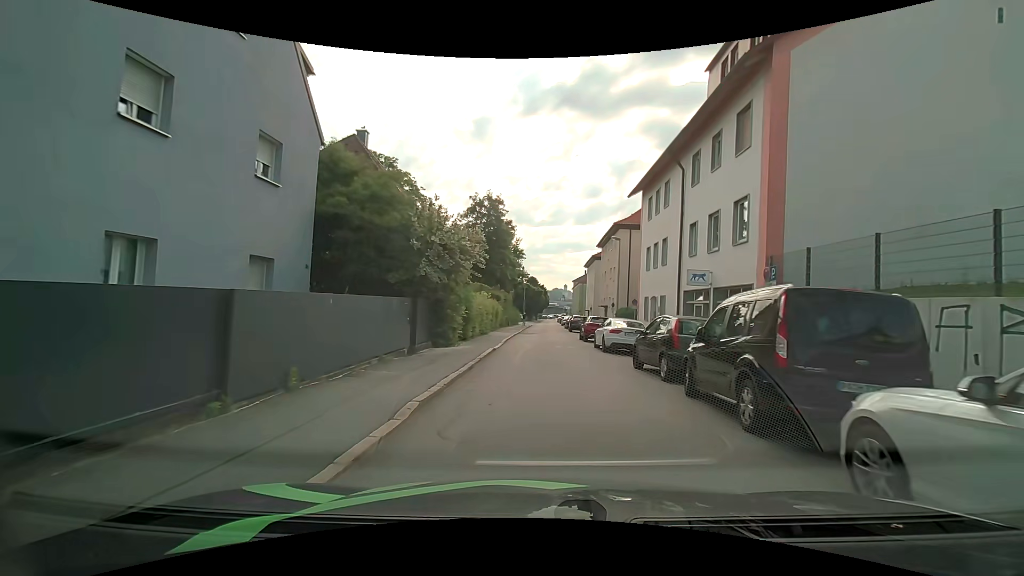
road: residential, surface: asphalt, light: Day
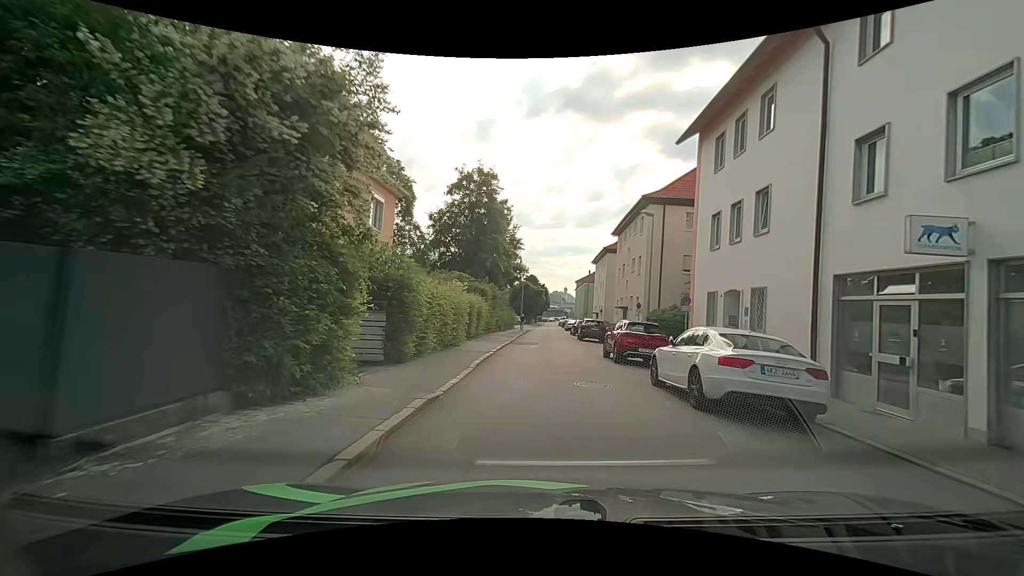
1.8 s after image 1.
(0.0, +11.3) m; 0°
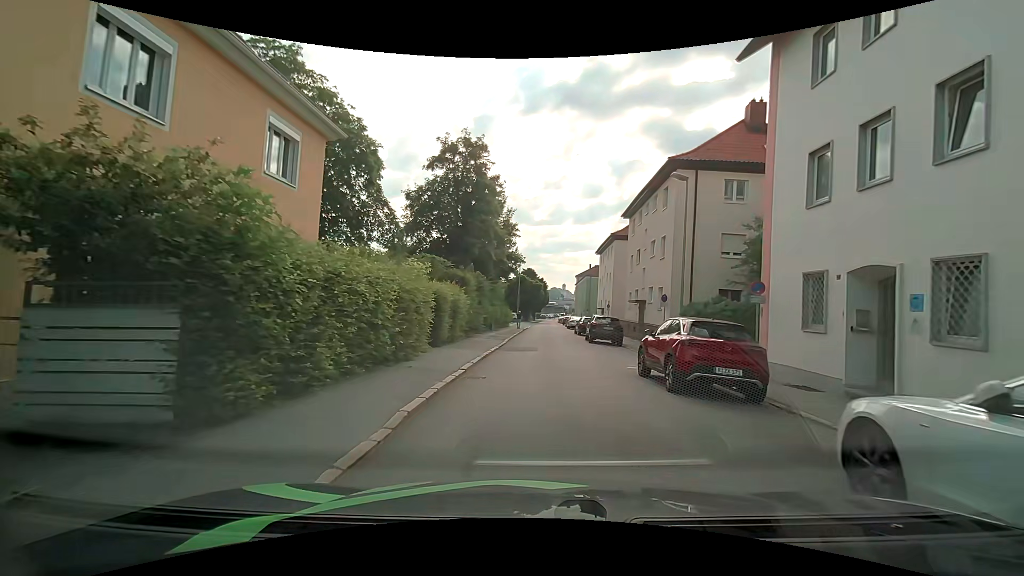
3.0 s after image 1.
(+0.1, +7.2) m; +1°
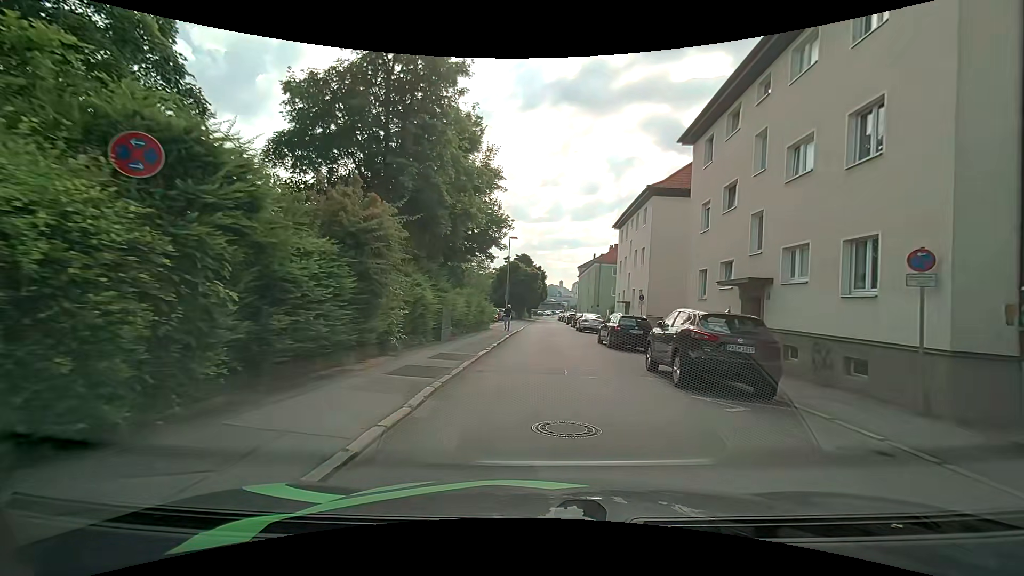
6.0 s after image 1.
(-0.2, +17.7) m; 0°
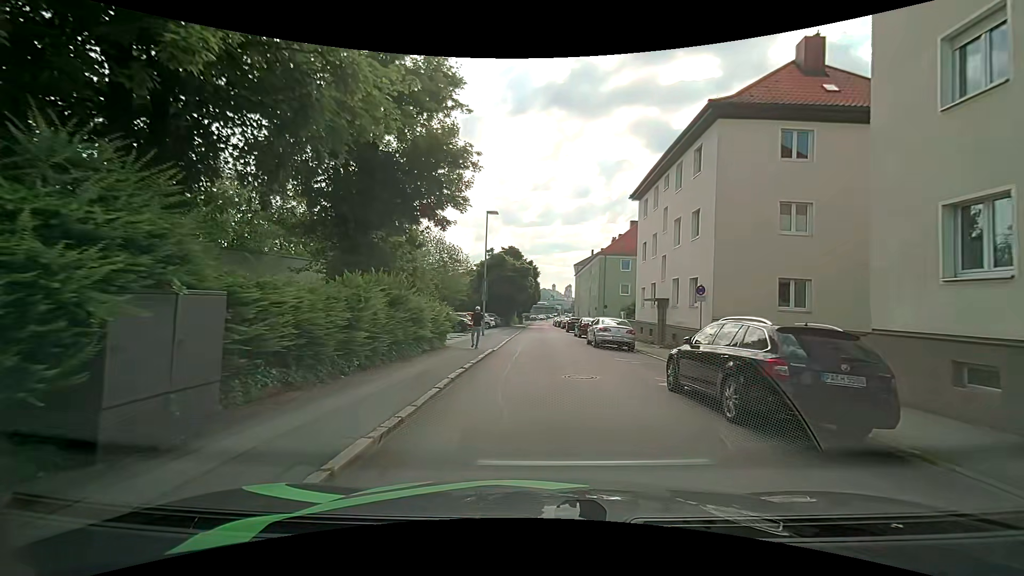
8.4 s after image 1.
(+0.2, +13.6) m; +1°
